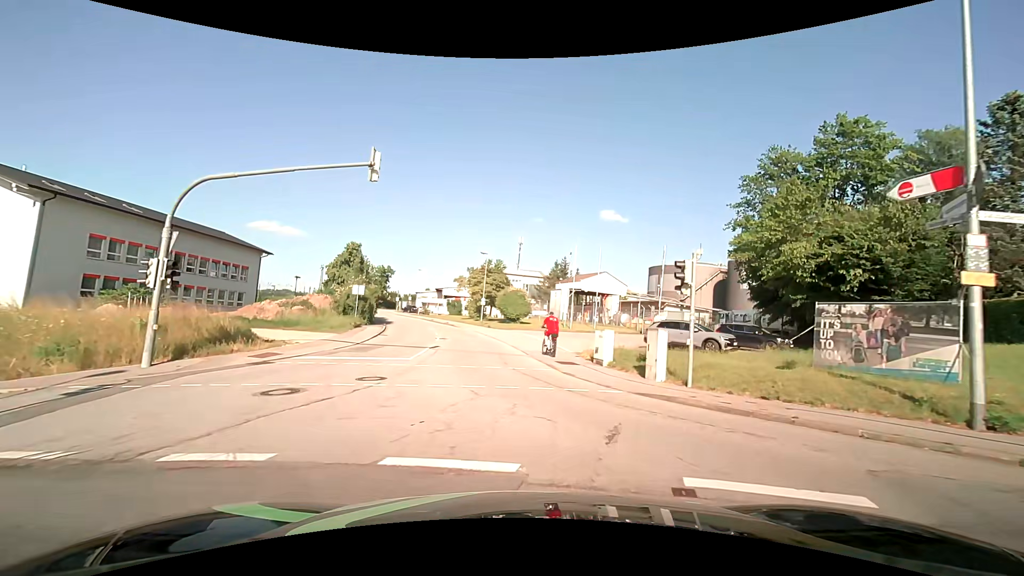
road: residential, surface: asphalt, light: Day
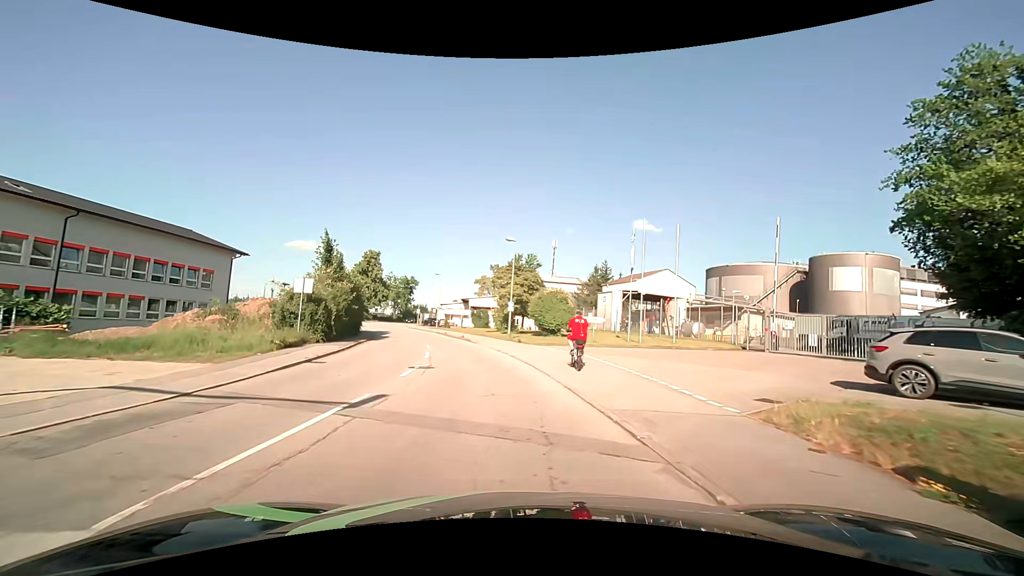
(-0.5, +14.7) m; -4°
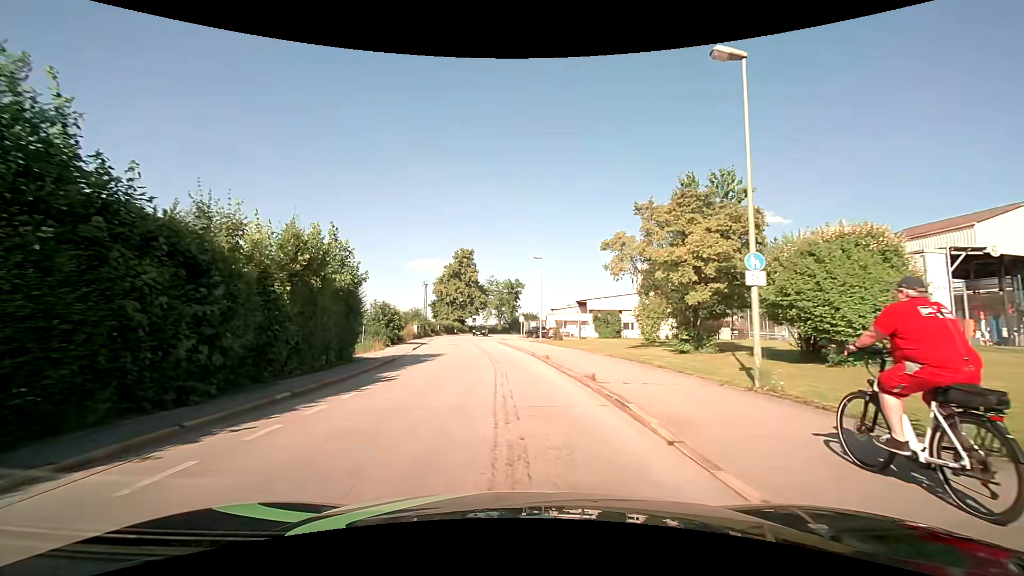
(-2.6, +26.9) m; -13°
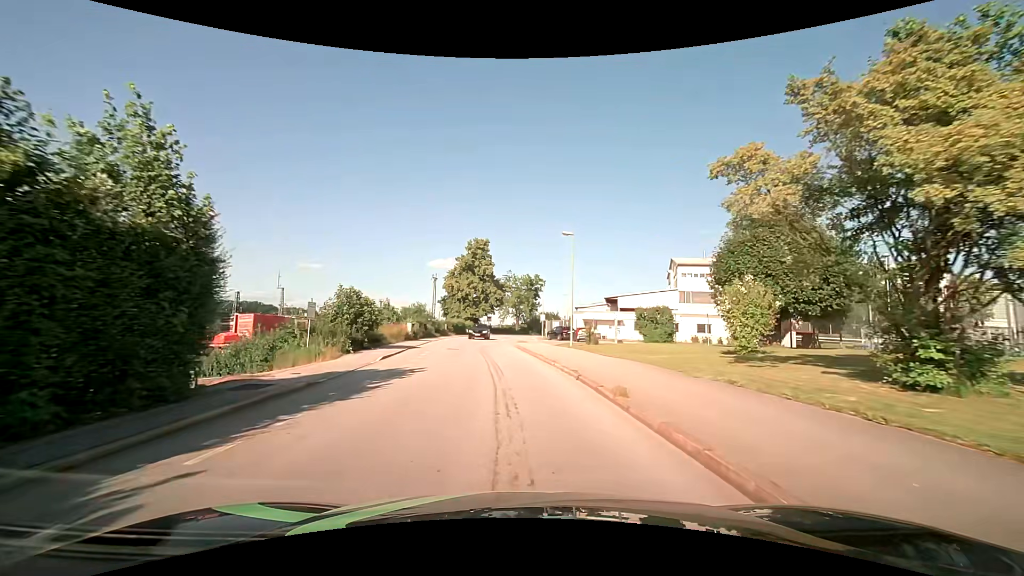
(-0.3, +11.5) m; -3°
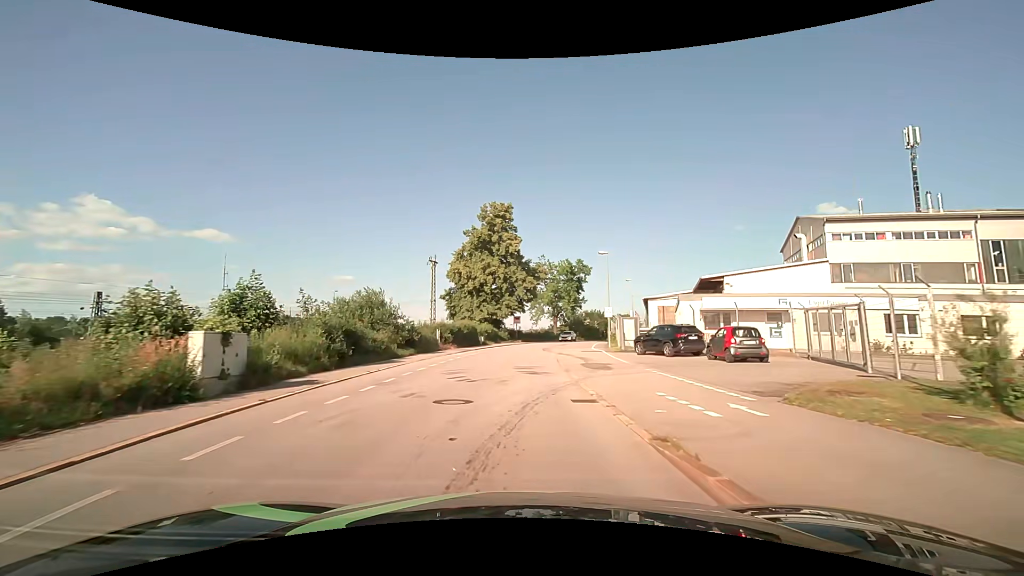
(-1.1, +30.5) m; -3°
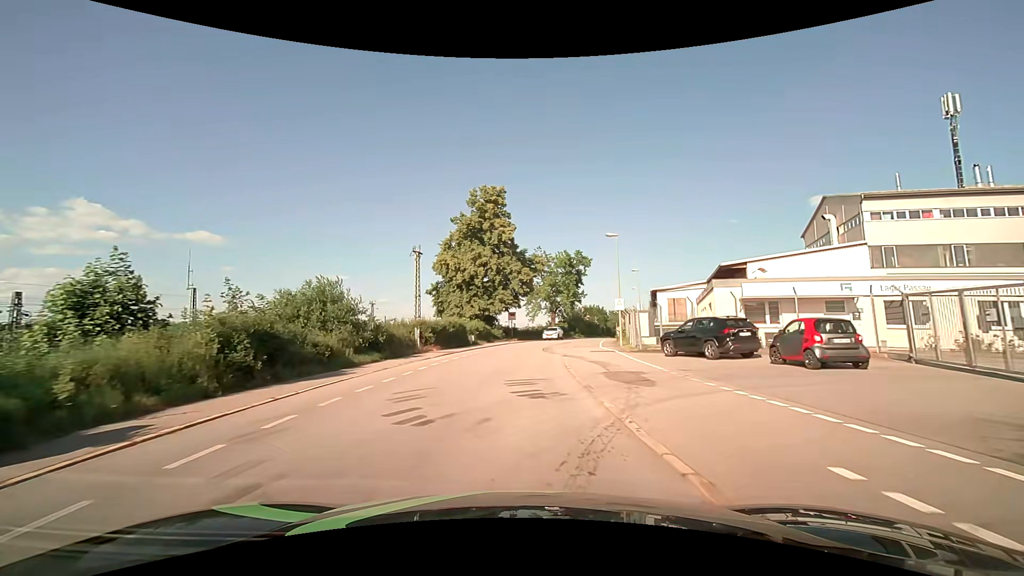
(0.0, +6.3) m; 0°
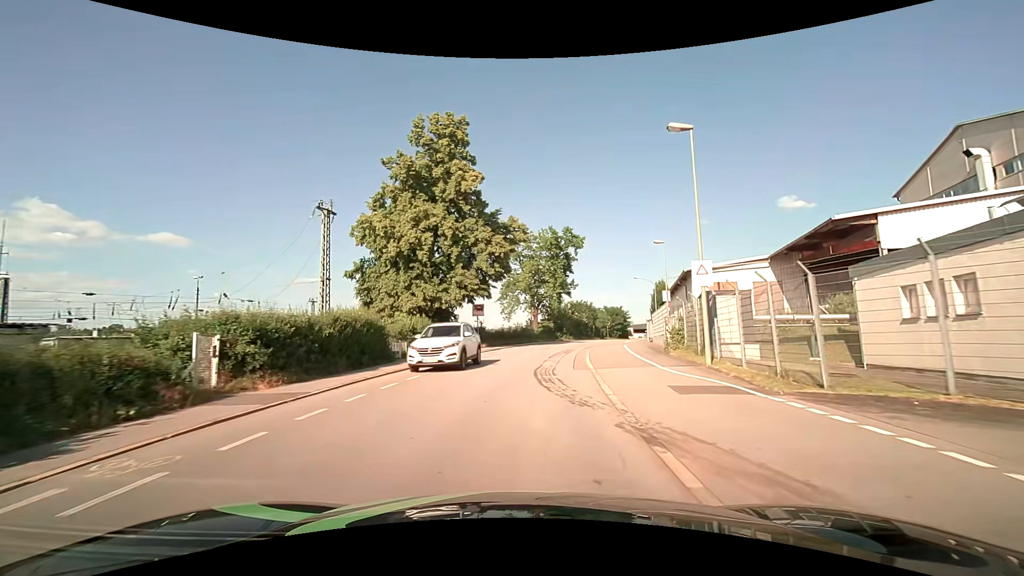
(+0.3, +19.5) m; +2°
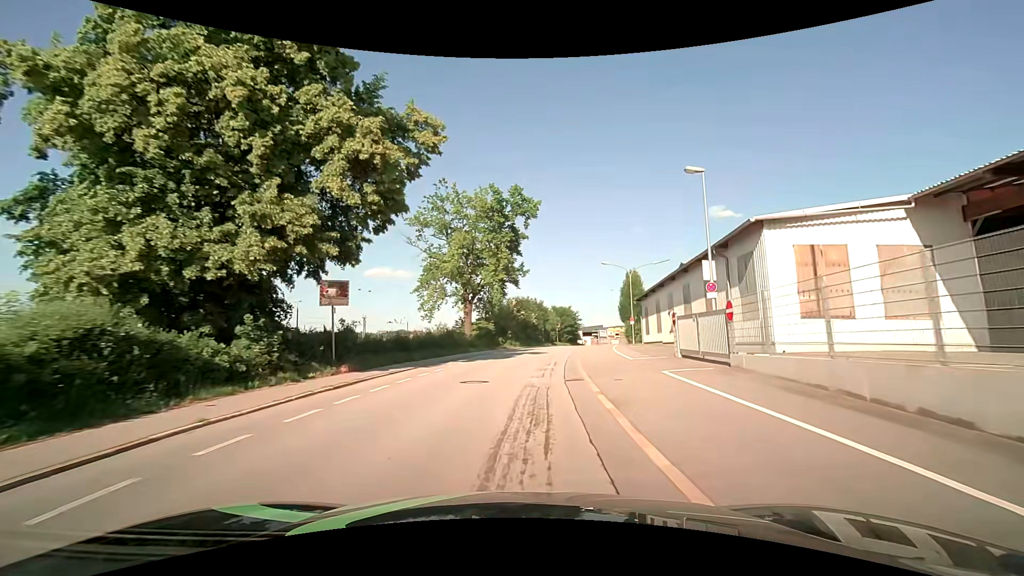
(+1.3, +20.1) m; +7°
(0, +10) (+1, +20) (+2, +30) (+3, +40) (+5, +50) (+7, +60) (+9, +69) (+11, +79) (+13, +89) (+15, +99) m
